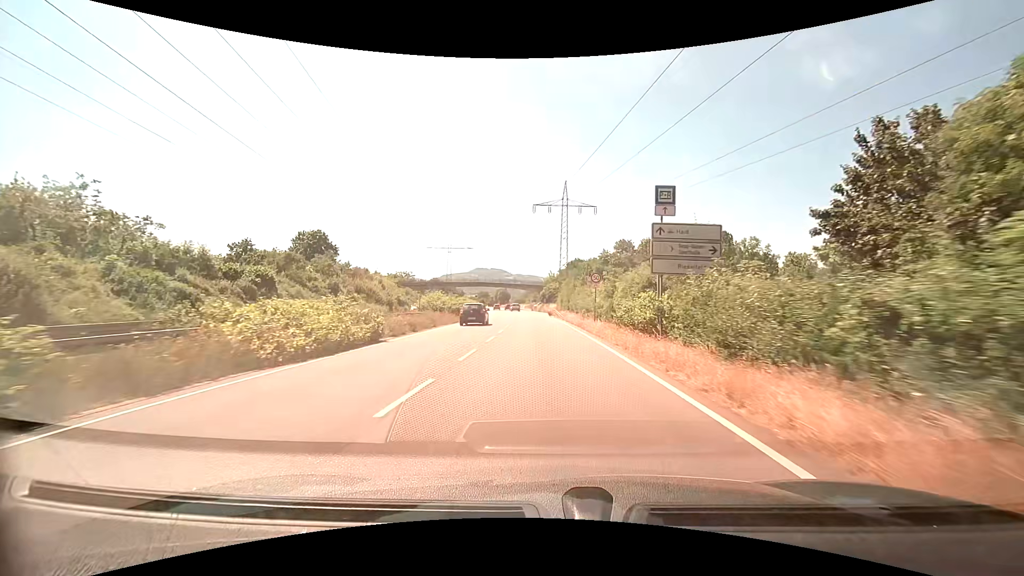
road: trunk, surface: asphalt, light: Day
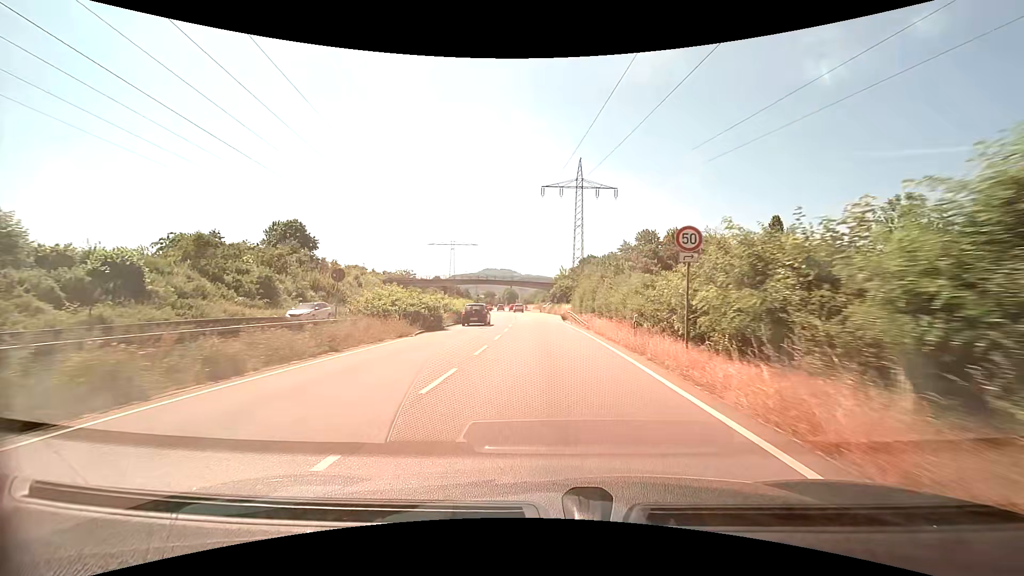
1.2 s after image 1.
(-0.1, +16.3) m; -1°
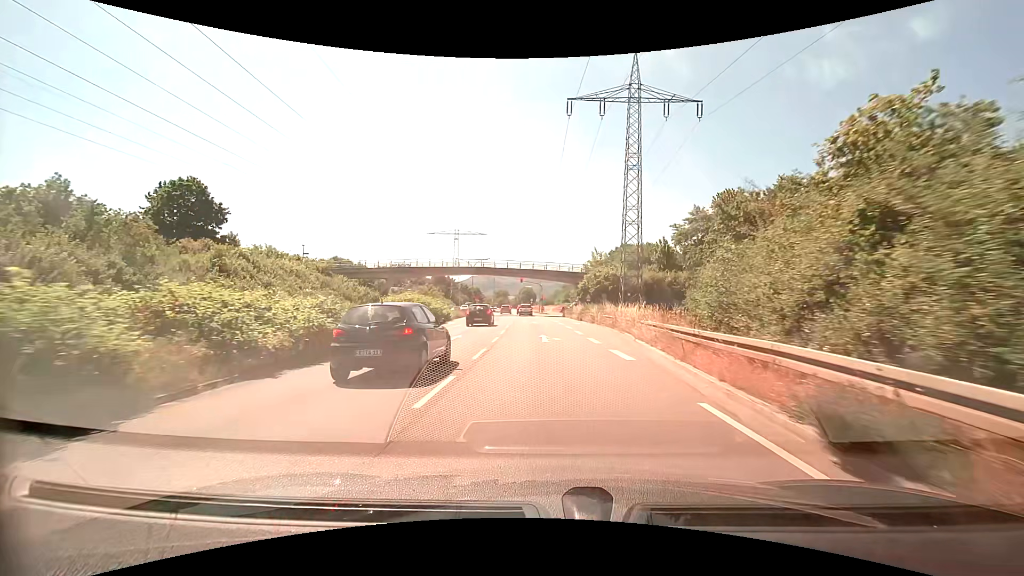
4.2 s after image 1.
(-0.7, +36.9) m; -2°
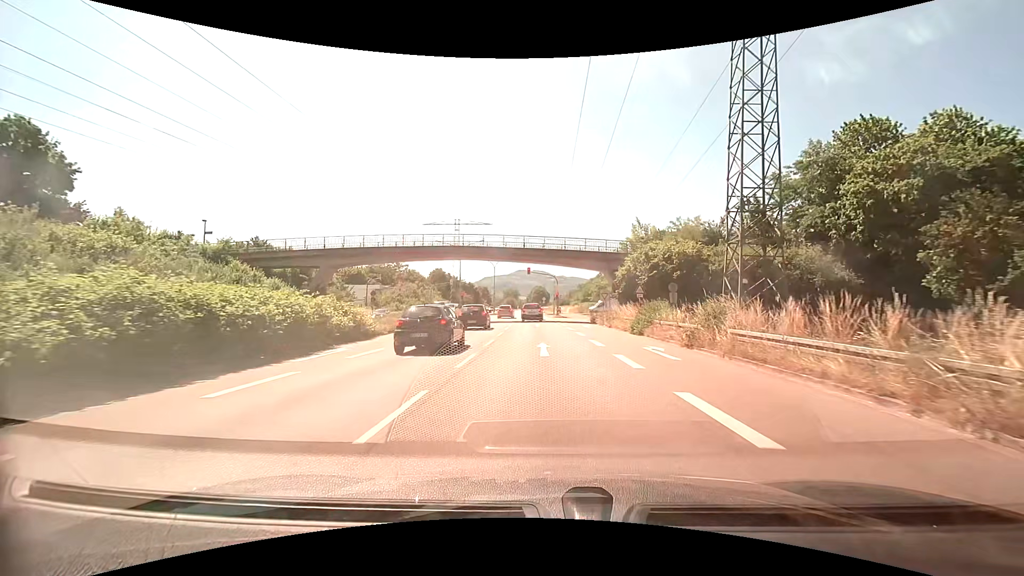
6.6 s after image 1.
(-0.4, +25.5) m; -2°
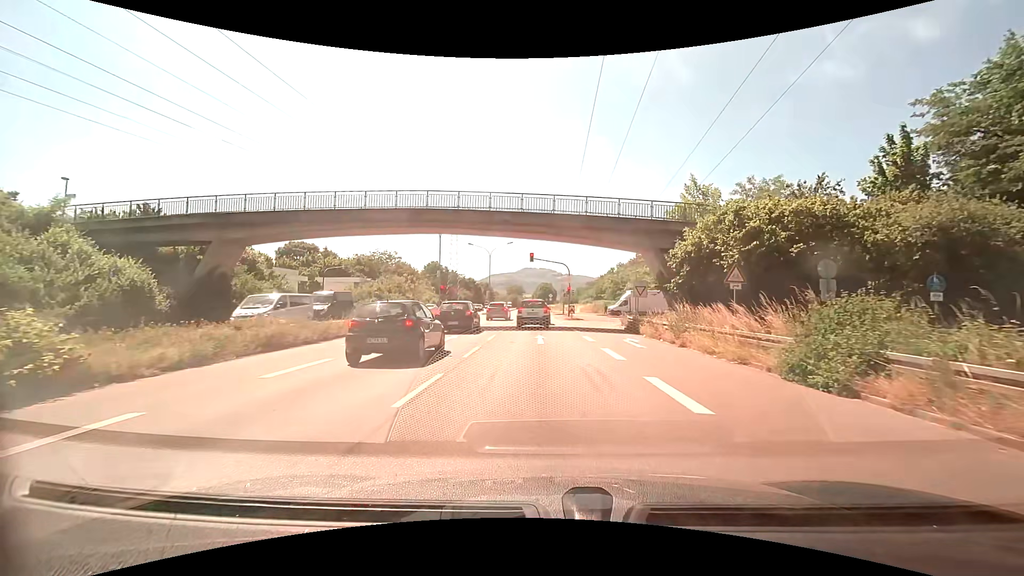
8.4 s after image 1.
(-0.1, +16.2) m; -1°
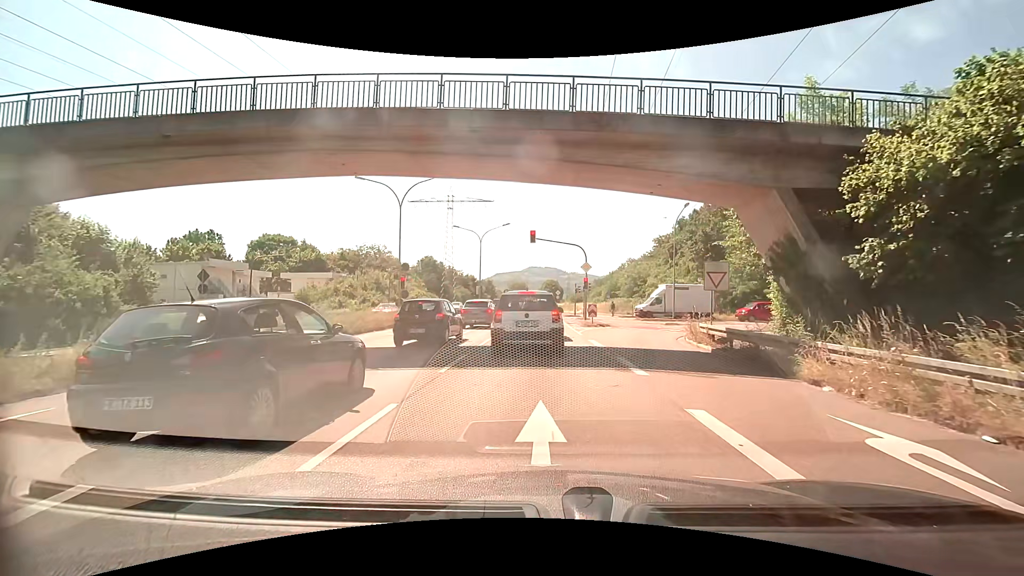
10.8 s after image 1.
(-0.1, +14.5) m; -1°
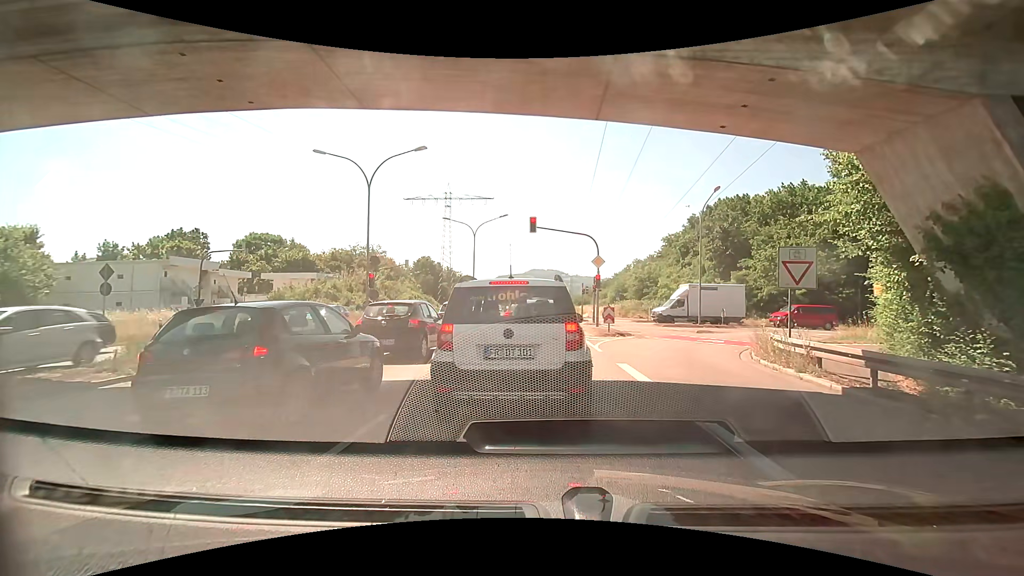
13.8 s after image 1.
(0.0, +6.1) m; 0°
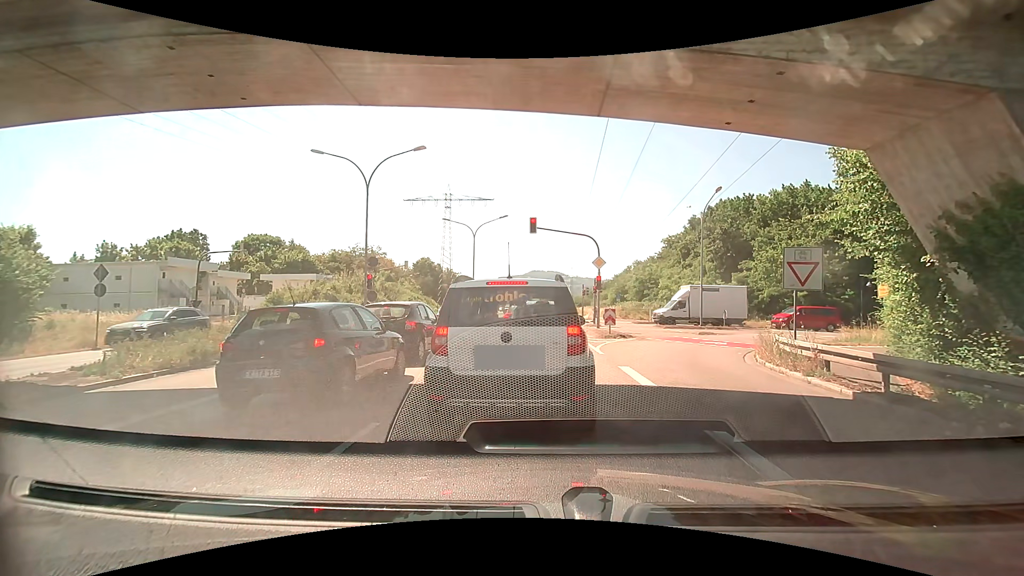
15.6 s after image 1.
(0.0, +0.3) m; 0°
(0, +10) (0, +20) (0, +30) (-1, +40) (-1, +50) (-1, +60) (-1, +70) (-1, +80) (-1, +90) (-1, +100) m
